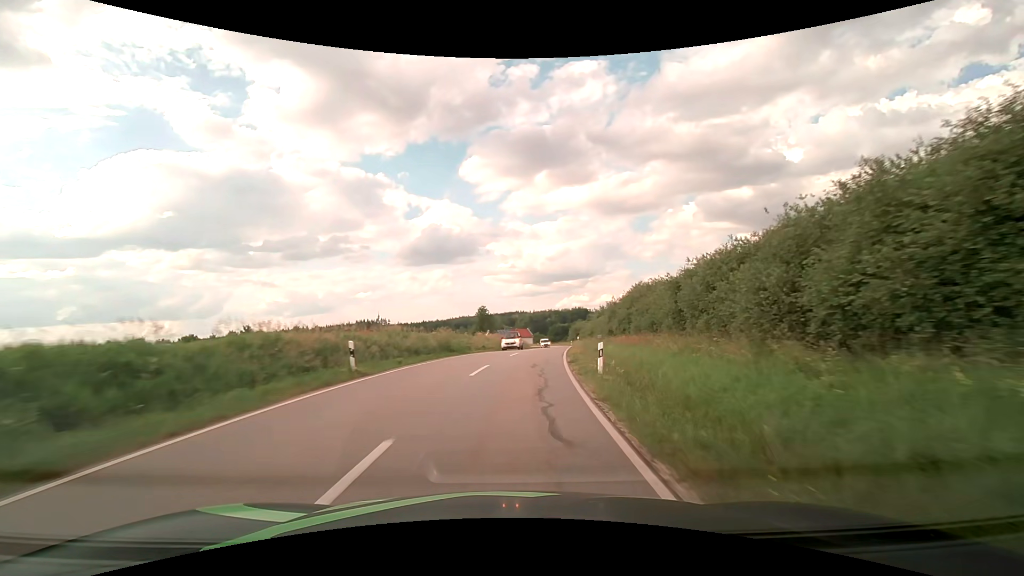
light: Day
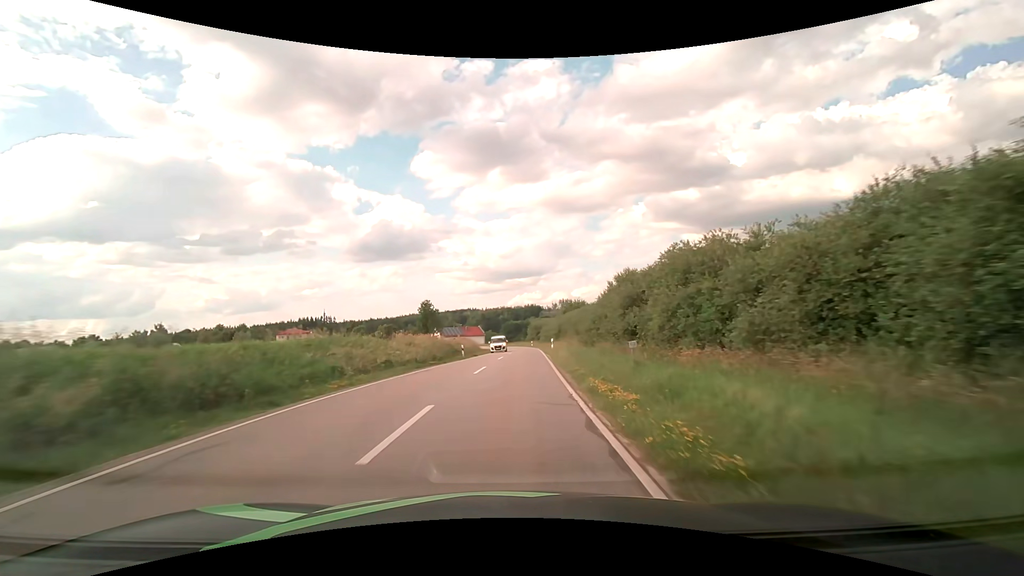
(+1.0, +20.4) m; +5°
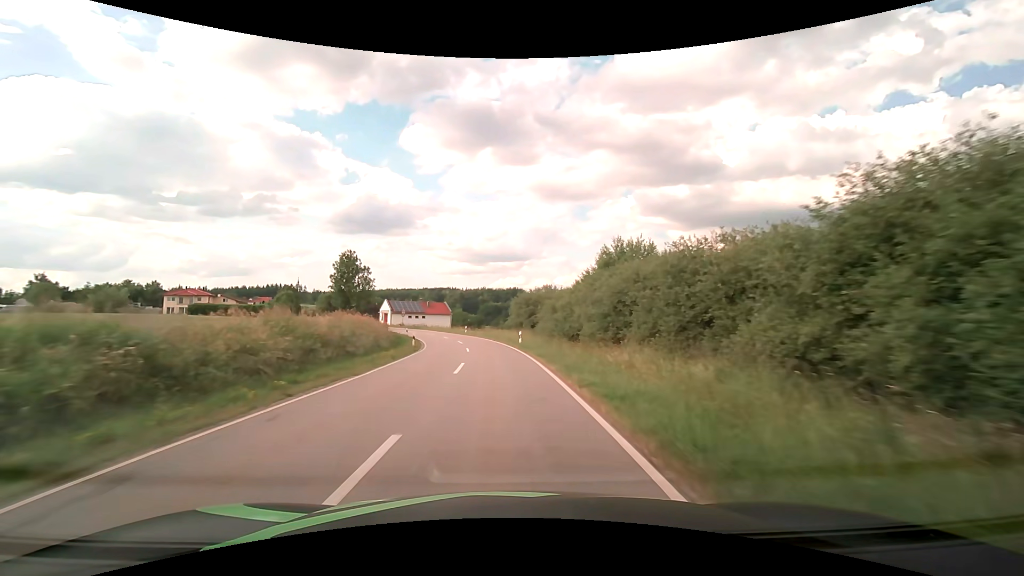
(+1.9, +51.1) m; +2°
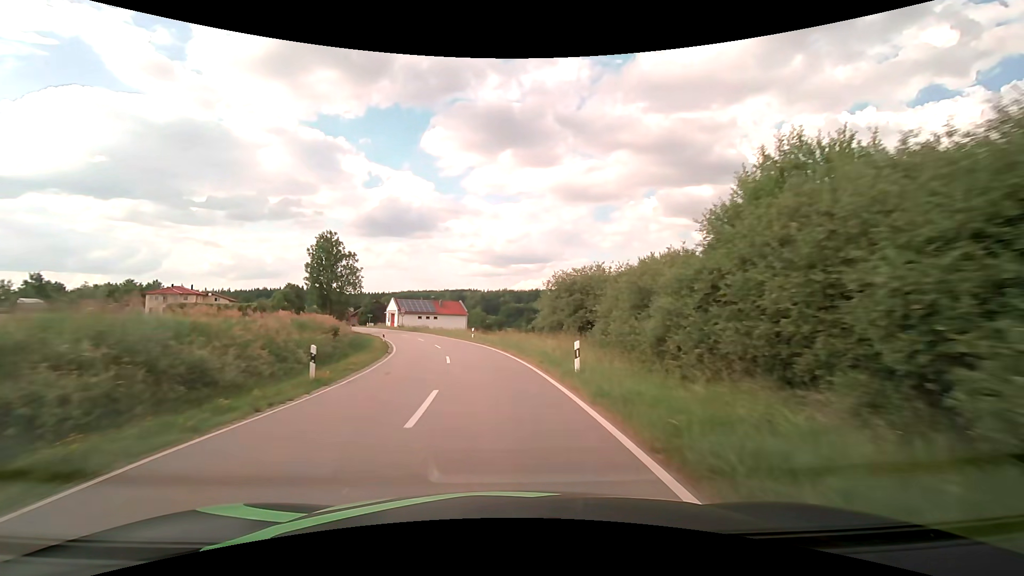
(-0.4, +19.7) m; -3°
